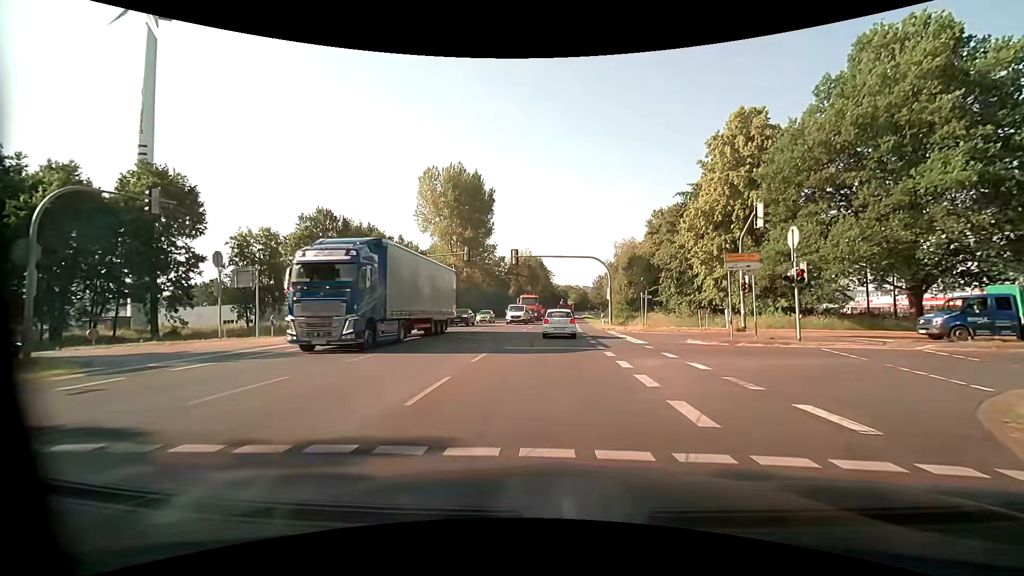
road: primary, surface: asphalt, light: Day
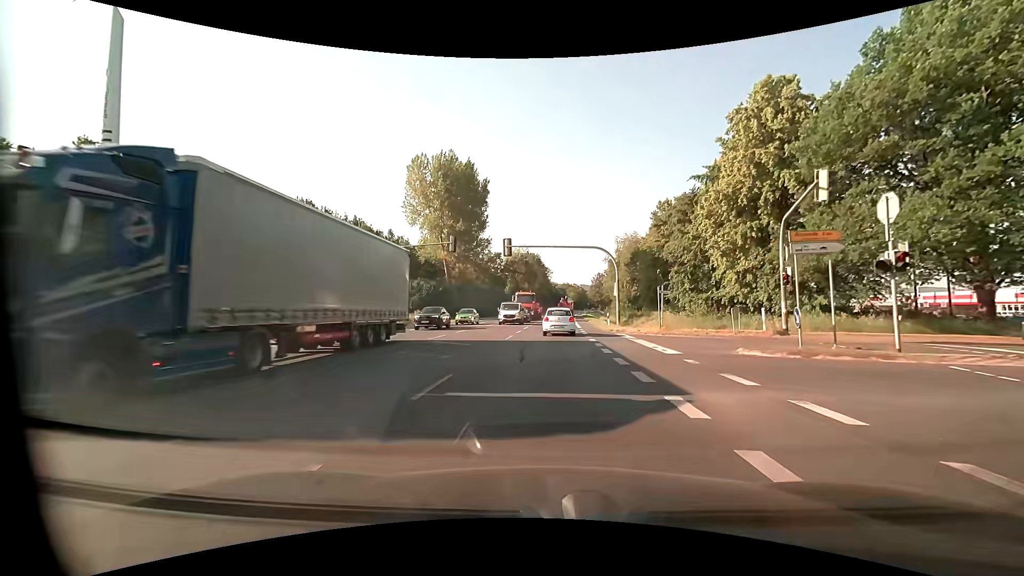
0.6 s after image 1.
(0.0, +5.8) m; 0°
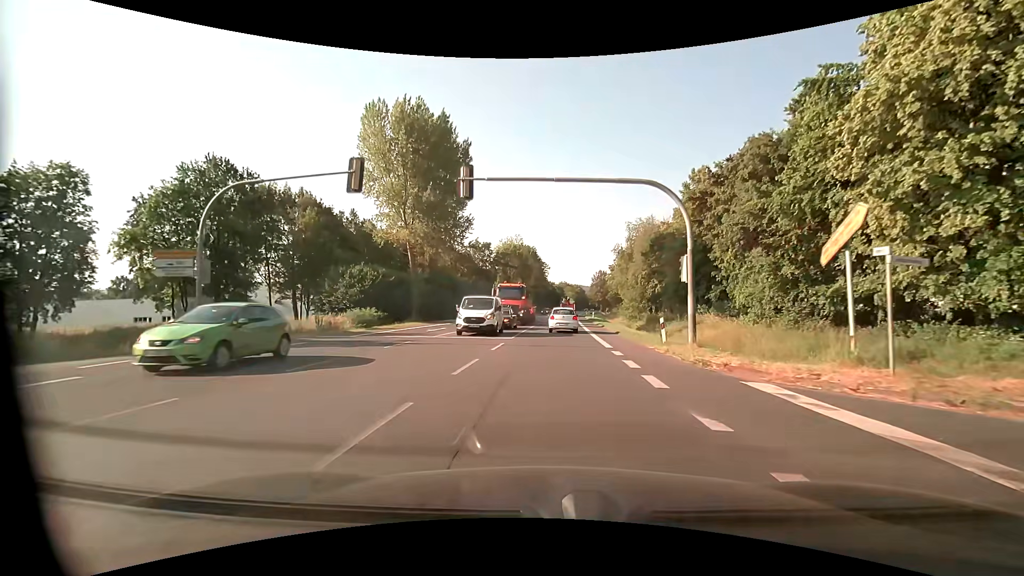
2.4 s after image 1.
(+0.1, +19.1) m; 0°
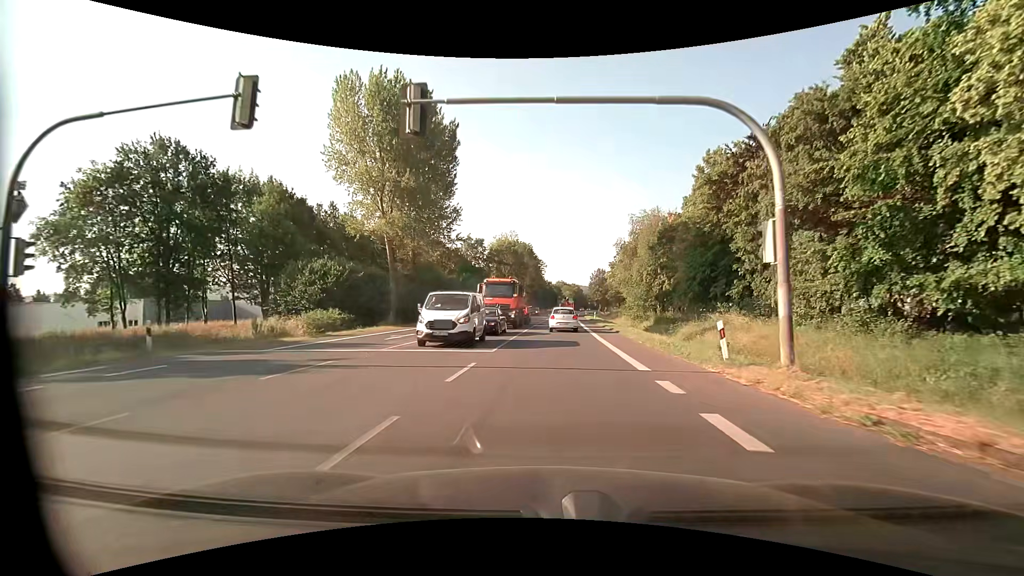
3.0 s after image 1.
(0.0, +7.0) m; +1°
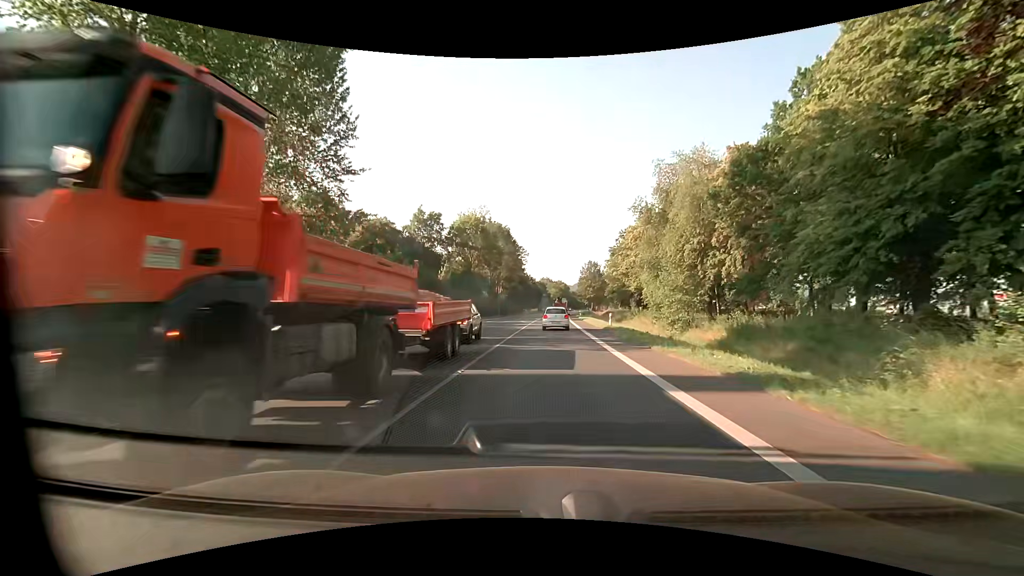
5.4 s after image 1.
(+0.5, +30.0) m; +2°
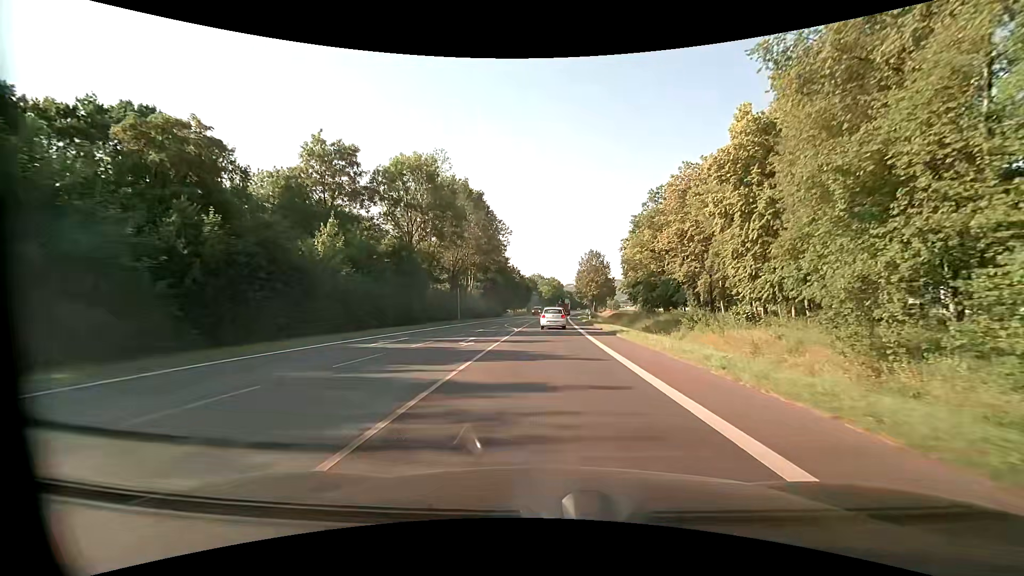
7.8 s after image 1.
(+0.2, +33.1) m; +1°
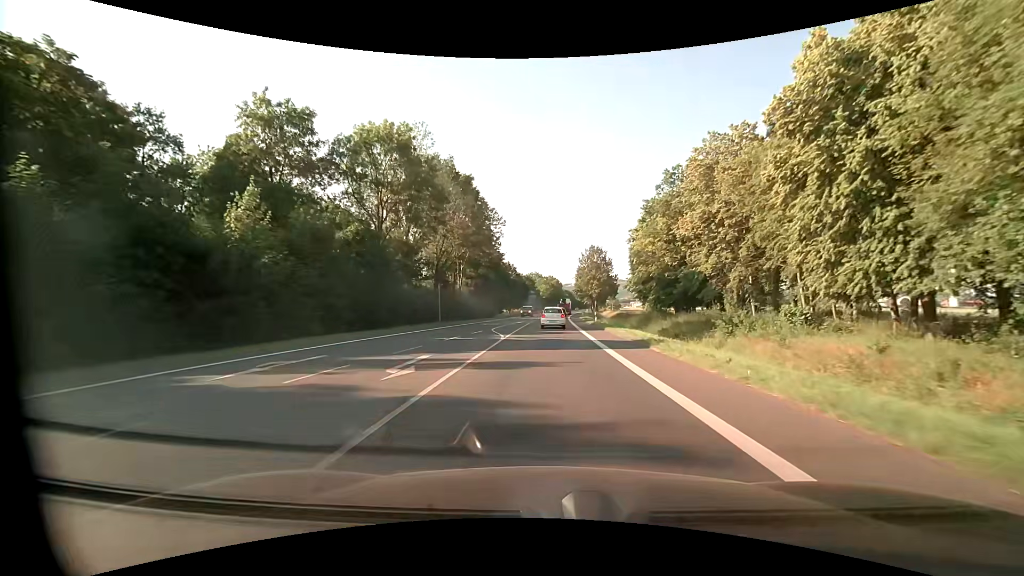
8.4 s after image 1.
(0.0, +8.8) m; 0°
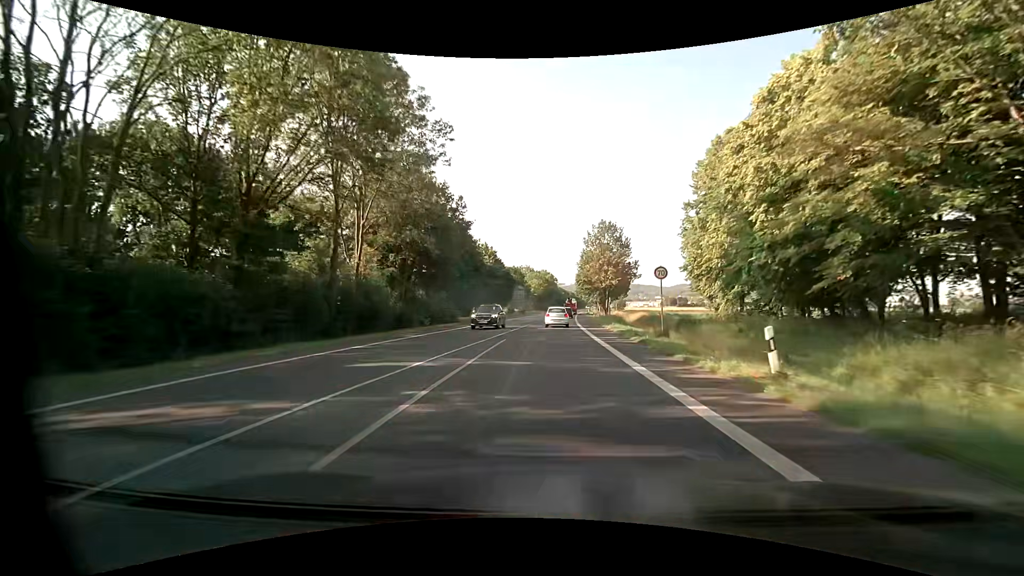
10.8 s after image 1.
(+0.2, +36.9) m; 0°
